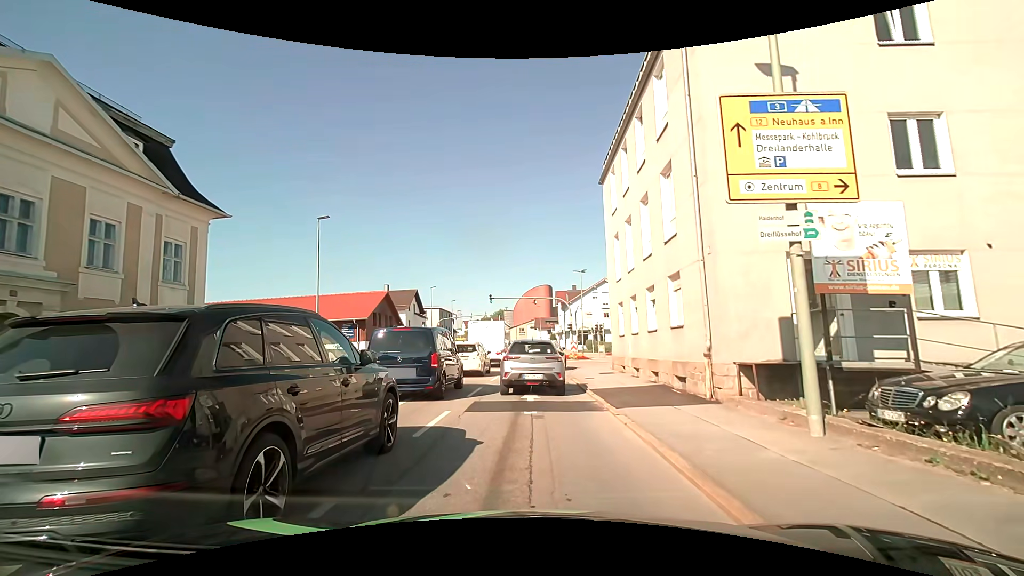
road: tertiary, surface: asphalt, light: Day
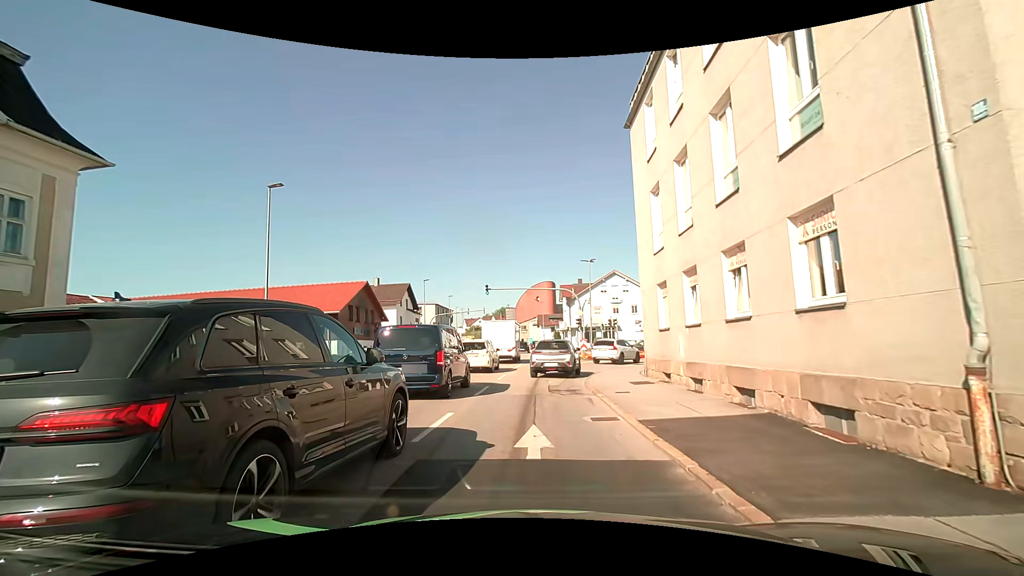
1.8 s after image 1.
(0.0, +6.6) m; 0°
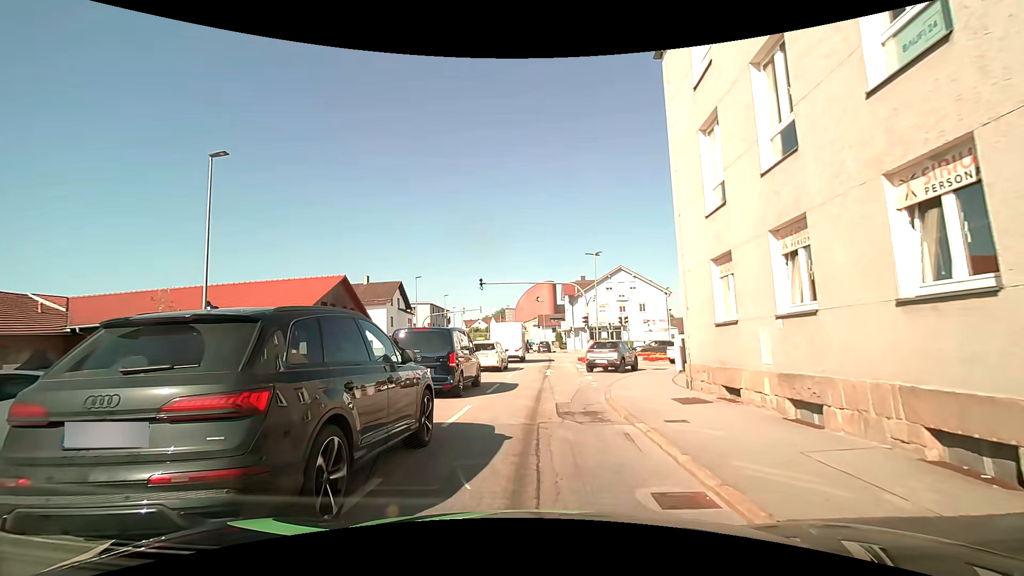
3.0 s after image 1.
(0.0, +4.8) m; +1°
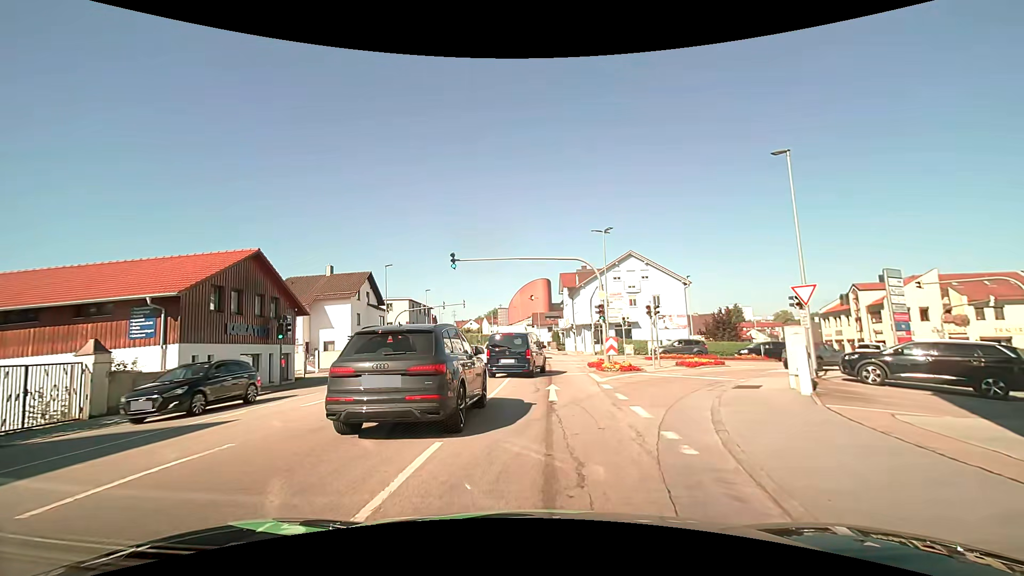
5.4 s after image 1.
(0.0, +10.6) m; -1°
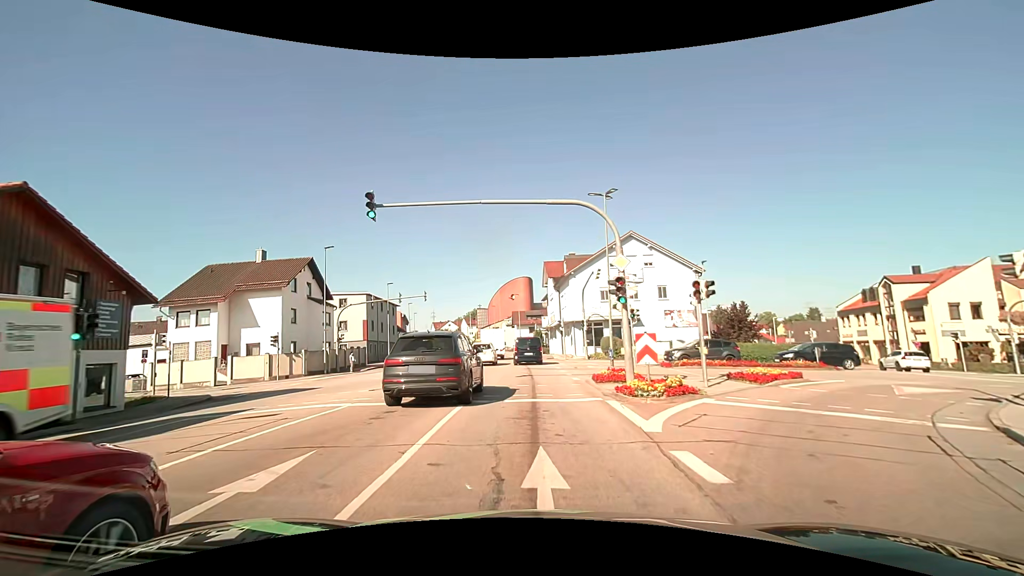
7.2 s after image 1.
(+0.5, +10.7) m; +4°
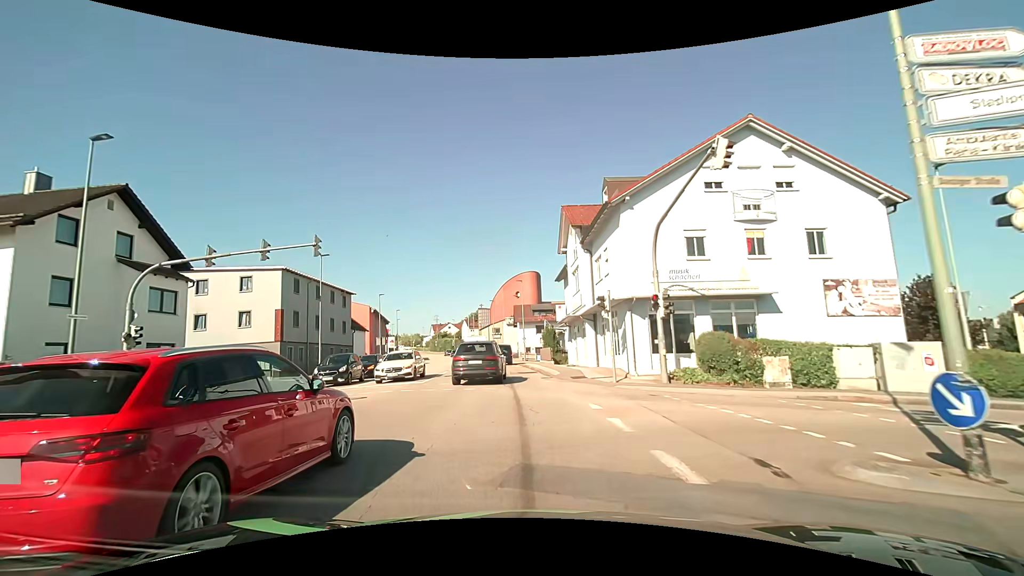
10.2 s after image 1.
(-0.1, +23.2) m; -1°
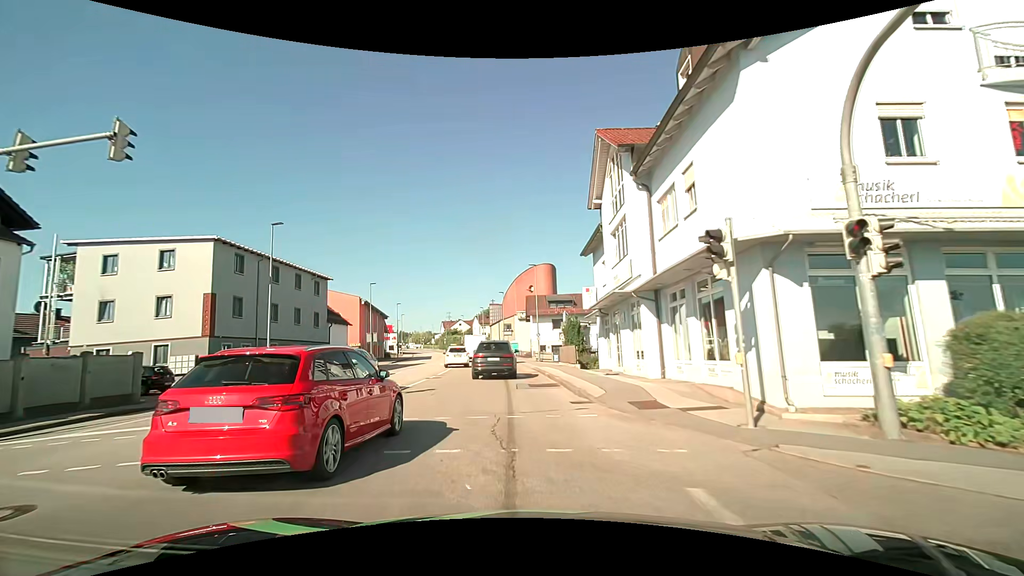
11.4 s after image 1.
(-0.2, +10.8) m; -2°
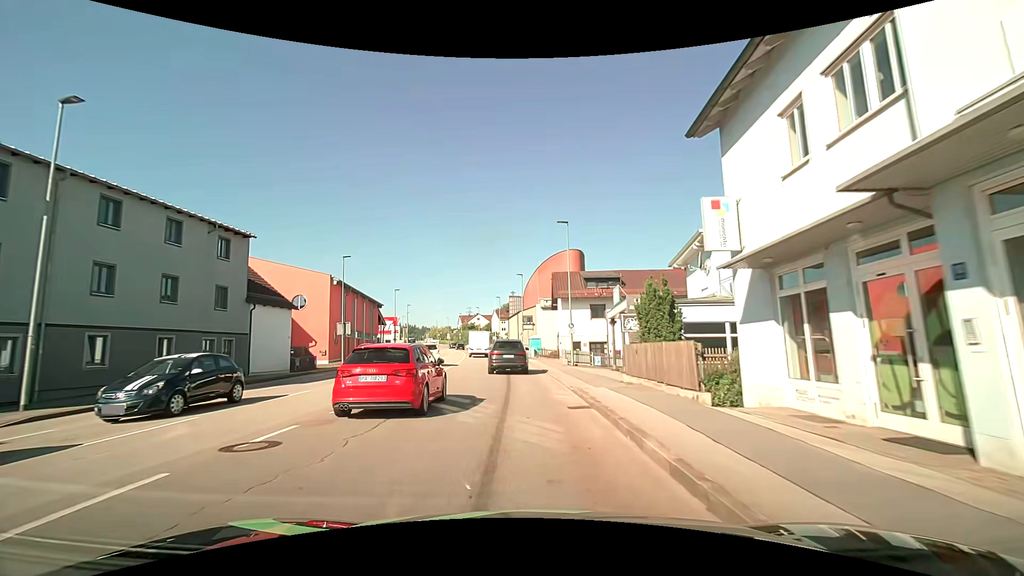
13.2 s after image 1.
(-0.4, +17.2) m; -3°
(0, +10) (0, +20) (-1, +30) (-2, +40) (-2, +50) (-4, +60) (-5, +70) (-6, +80) (-8, +90) (-9, +99) m
